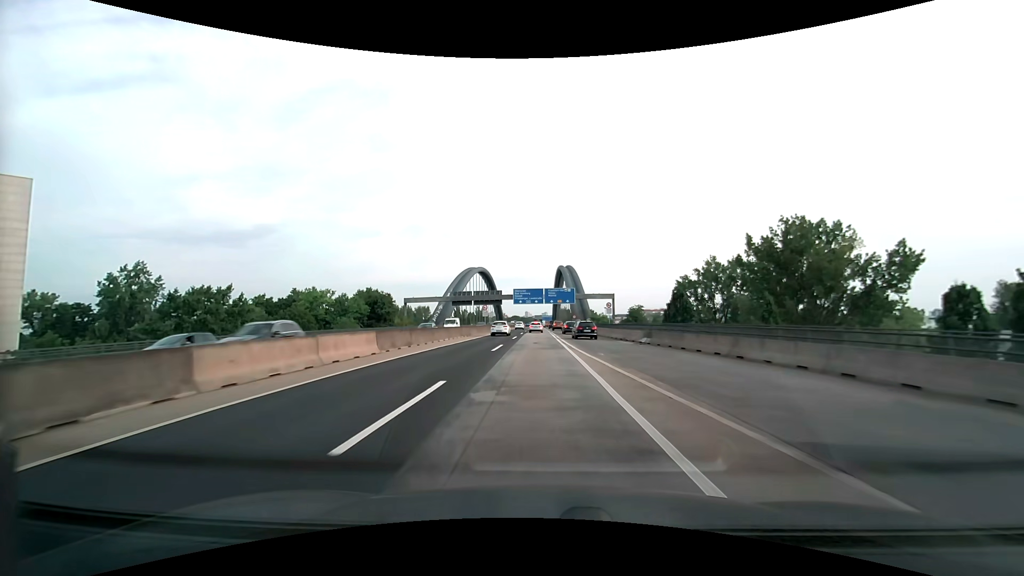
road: motorway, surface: asphalt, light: Day
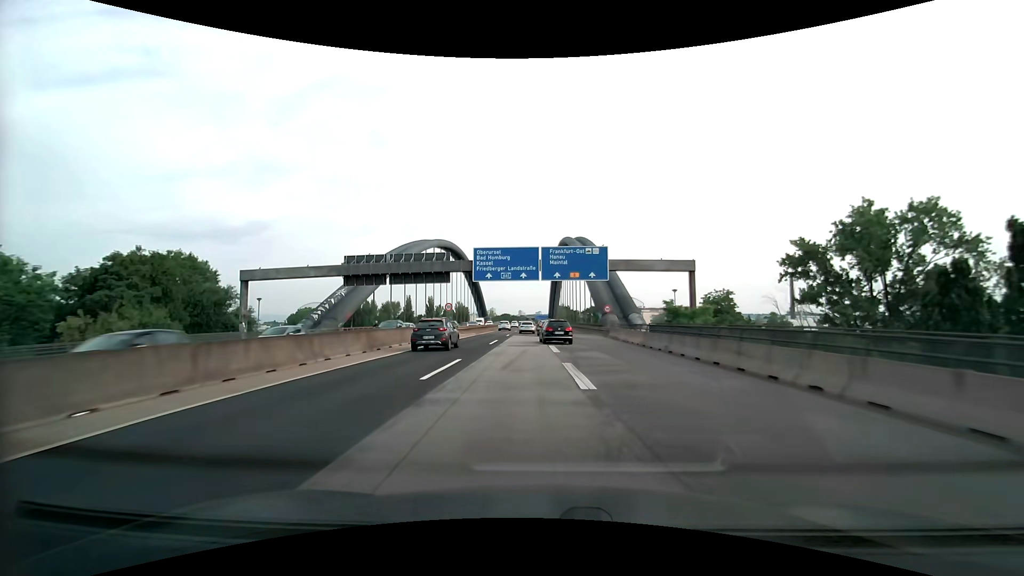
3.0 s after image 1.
(-0.1, +65.3) m; +1°
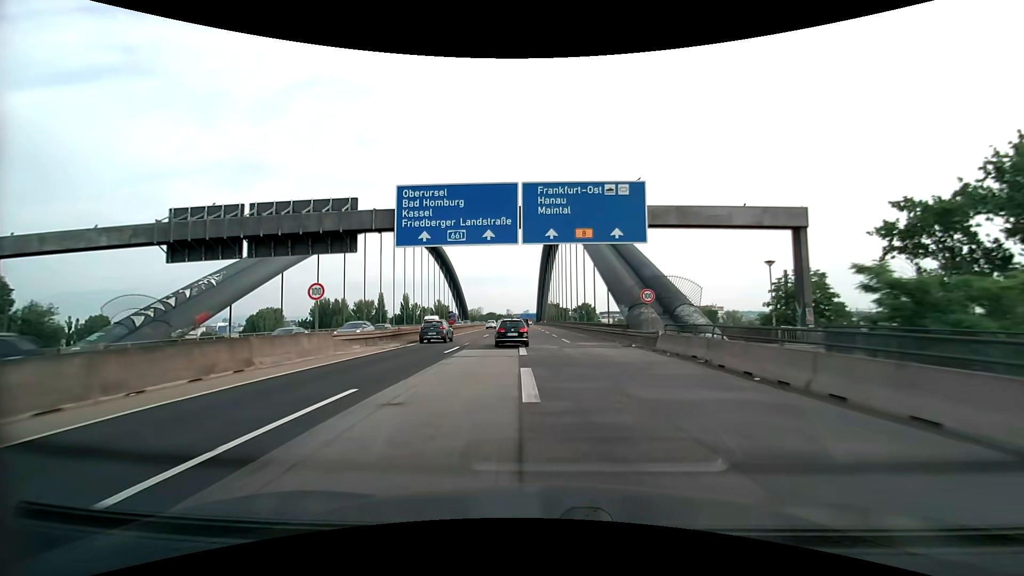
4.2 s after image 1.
(+0.3, +25.5) m; +1°
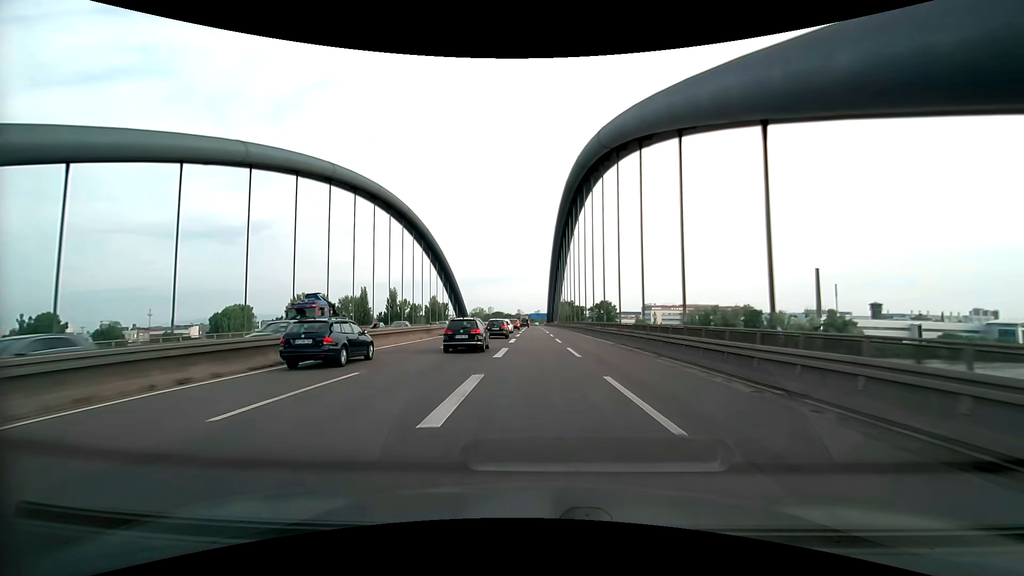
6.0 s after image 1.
(-0.2, +37.8) m; -1°
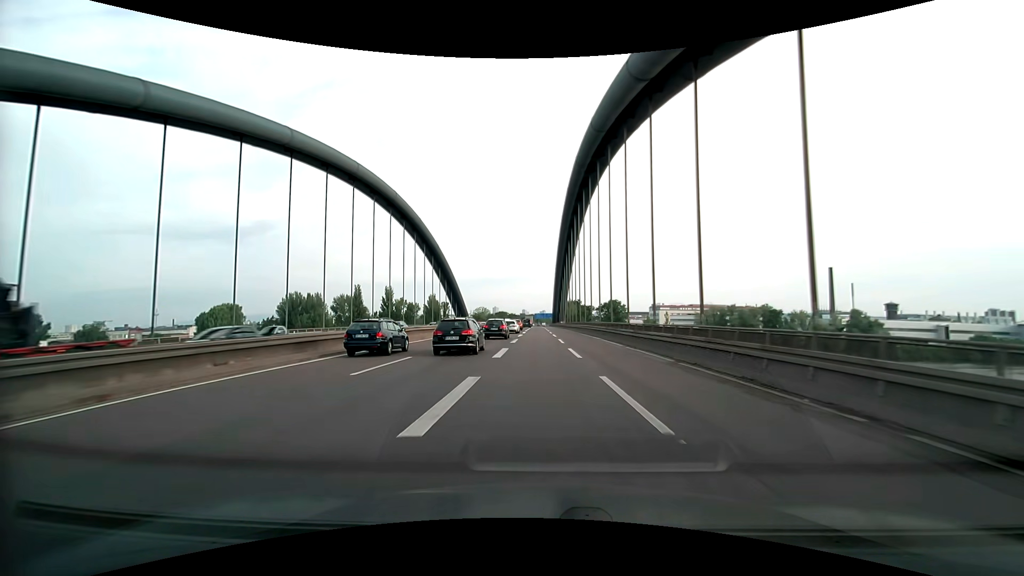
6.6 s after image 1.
(-0.1, +12.6) m; -1°
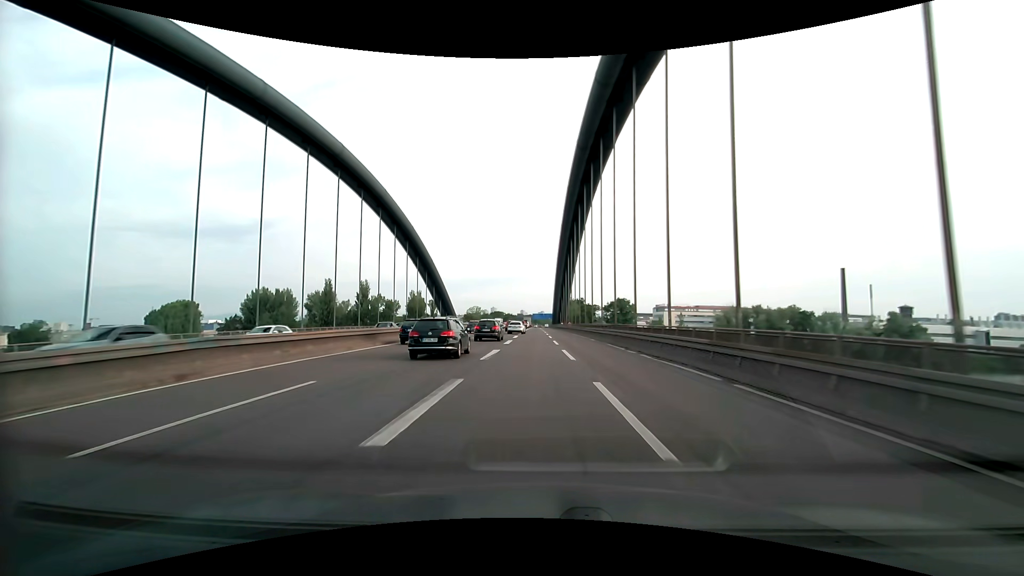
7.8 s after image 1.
(+0.1, +25.3) m; 0°
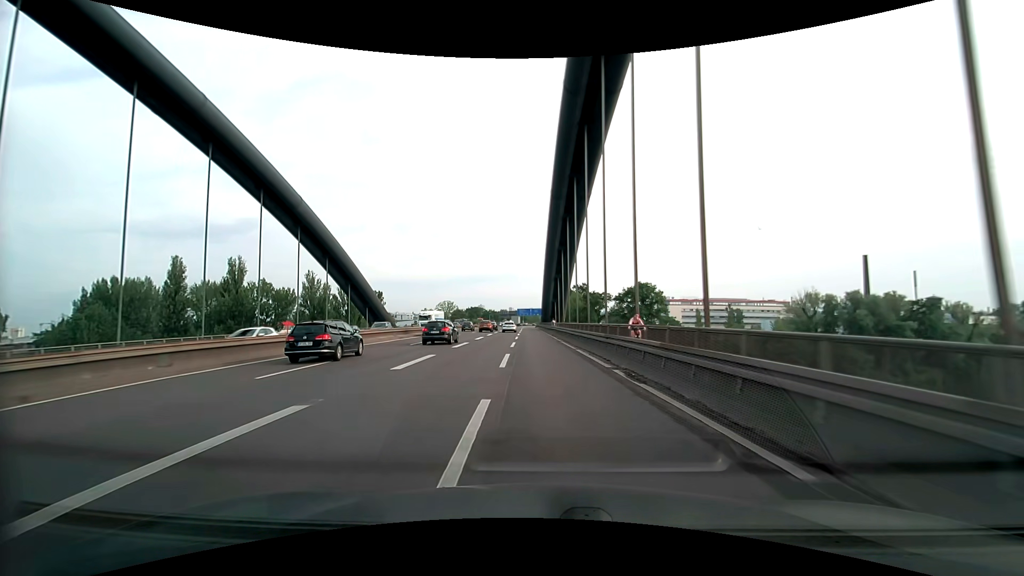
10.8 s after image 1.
(+1.1, +63.7) m; +1°
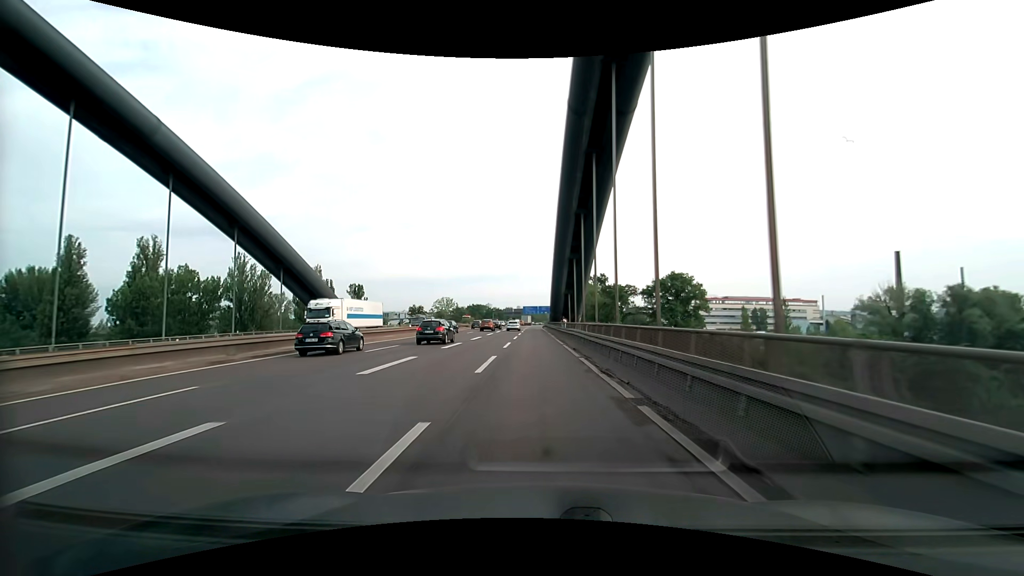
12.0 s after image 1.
(-0.1, +25.7) m; -1°
(0, +10) (0, +20) (0, +30) (-1, +40) (-1, +50) (-1, +60) (-1, +70) (-2, +80) (-2, +90) (-2, +100) m
